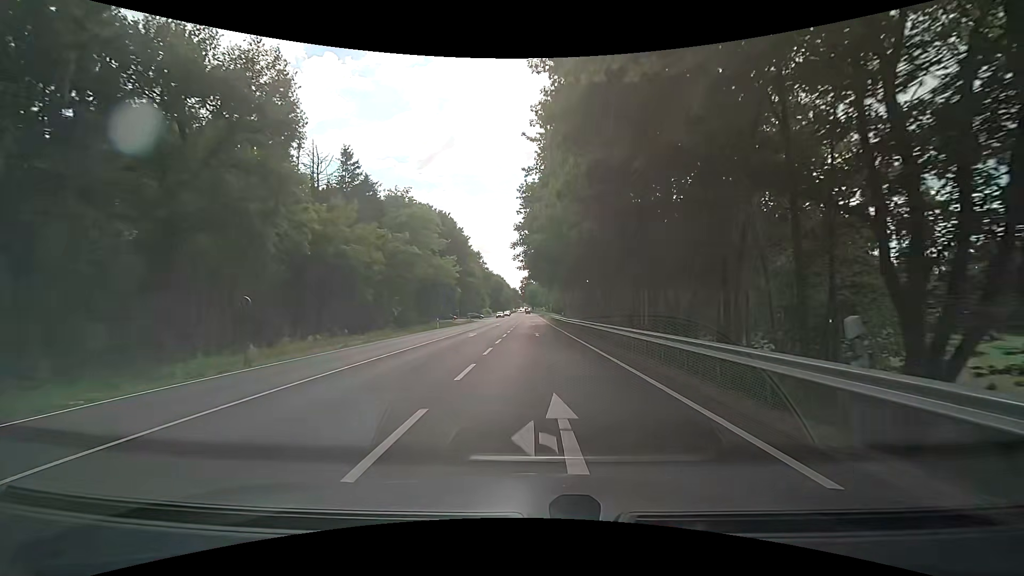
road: primary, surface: asphalt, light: Day
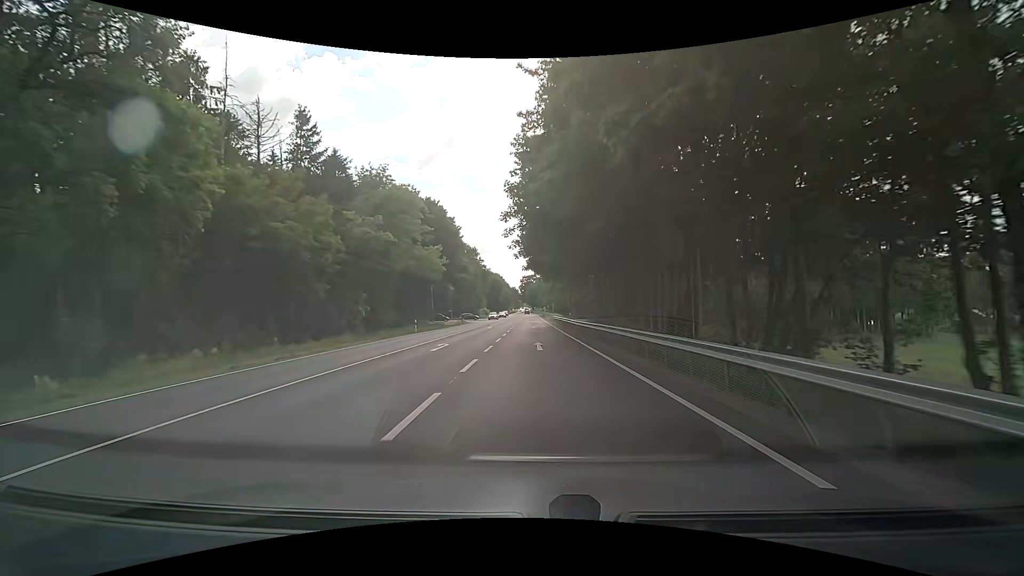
(-0.1, +10.6) m; -1°
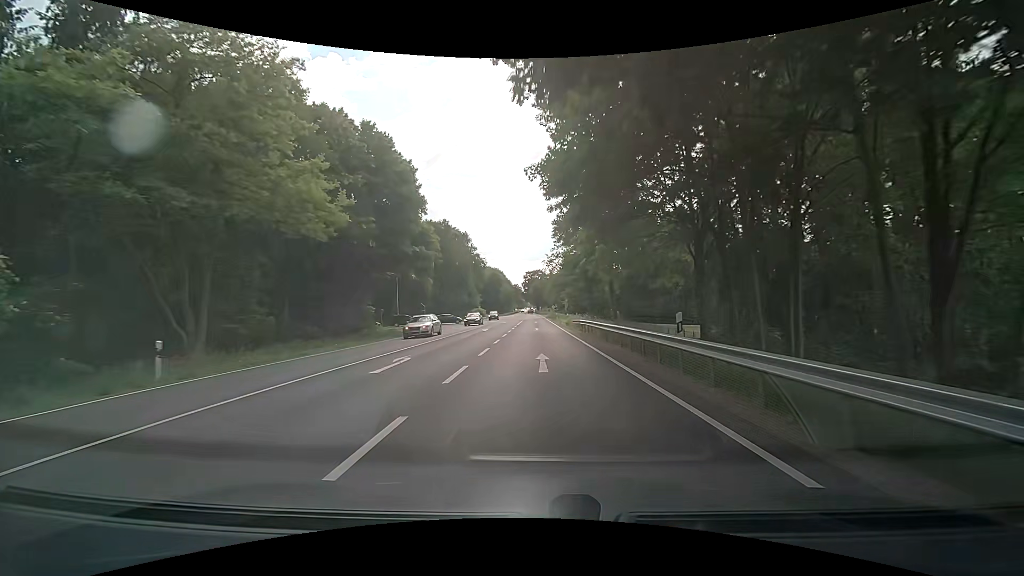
(+0.1, +31.7) m; -1°
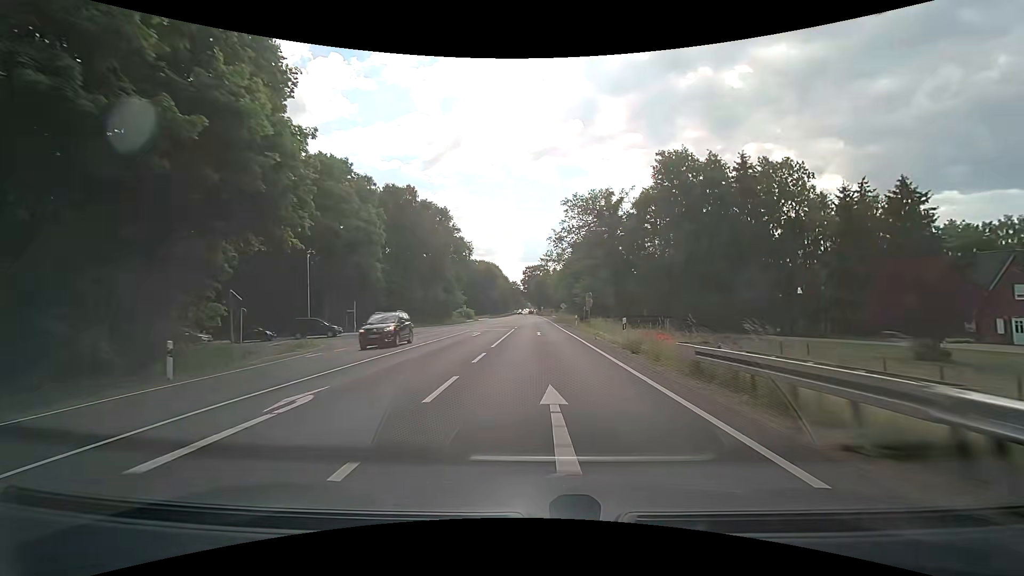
(+0.3, +31.7) m; 0°
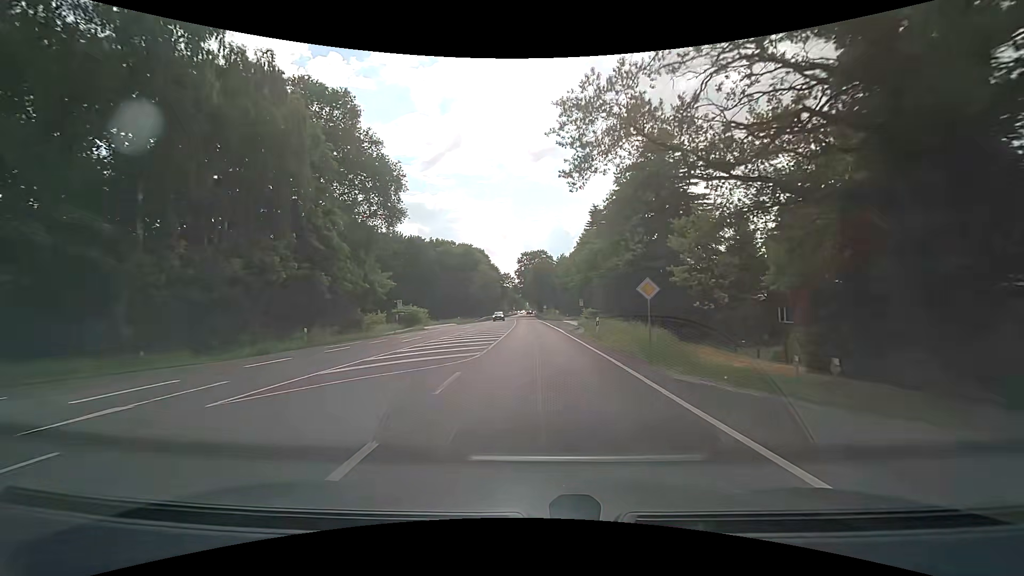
(+0.2, +52.6) m; 0°
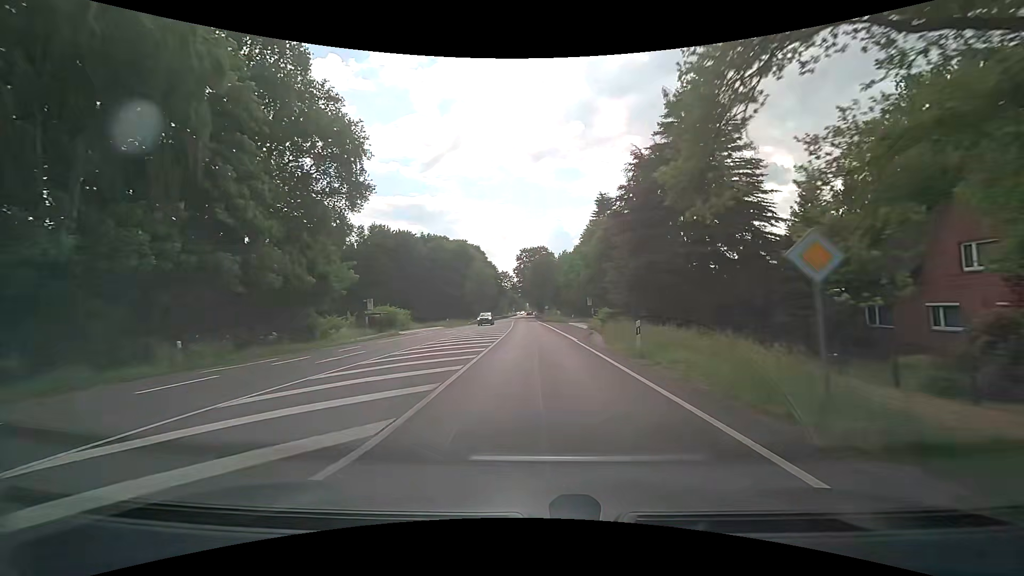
(0.0, +10.5) m; 0°
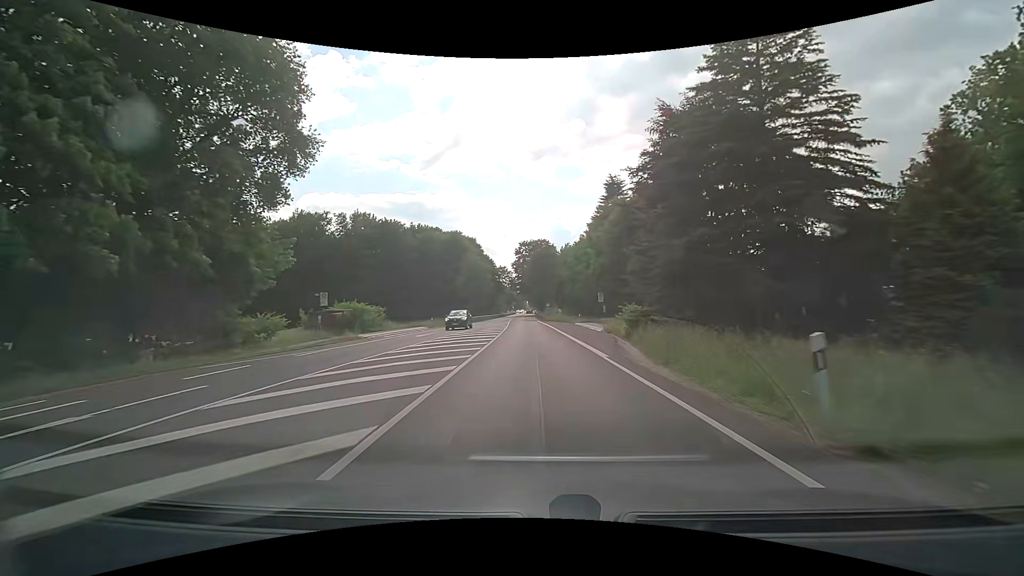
(-0.1, +10.5) m; 0°
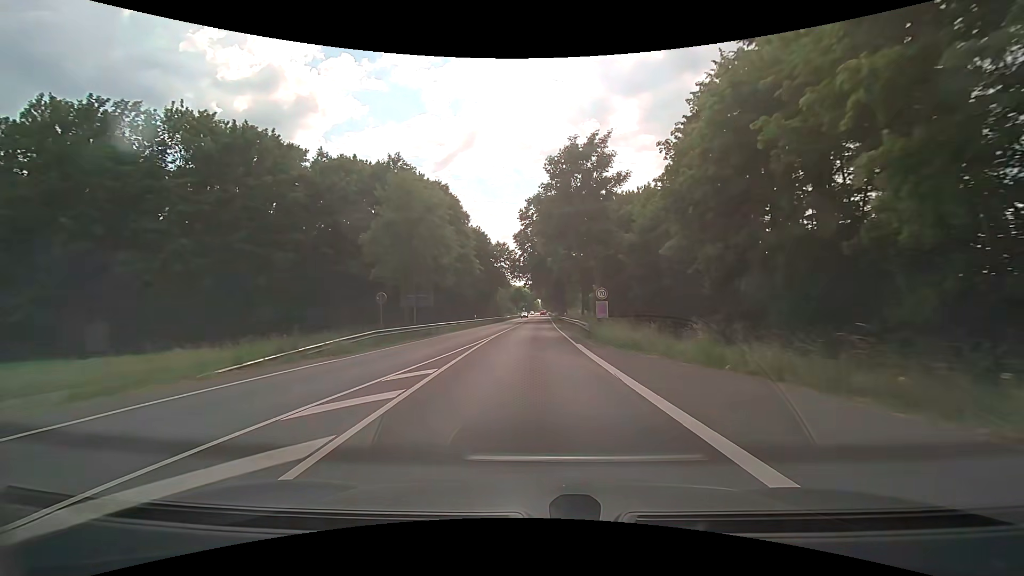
(-0.7, +52.1) m; -2°
(0, +10) (0, +20) (0, +30) (+1, +40) (+1, +50) (+1, +60) (+1, +70) (+1, +80) (+2, +90) (+2, +100) m
